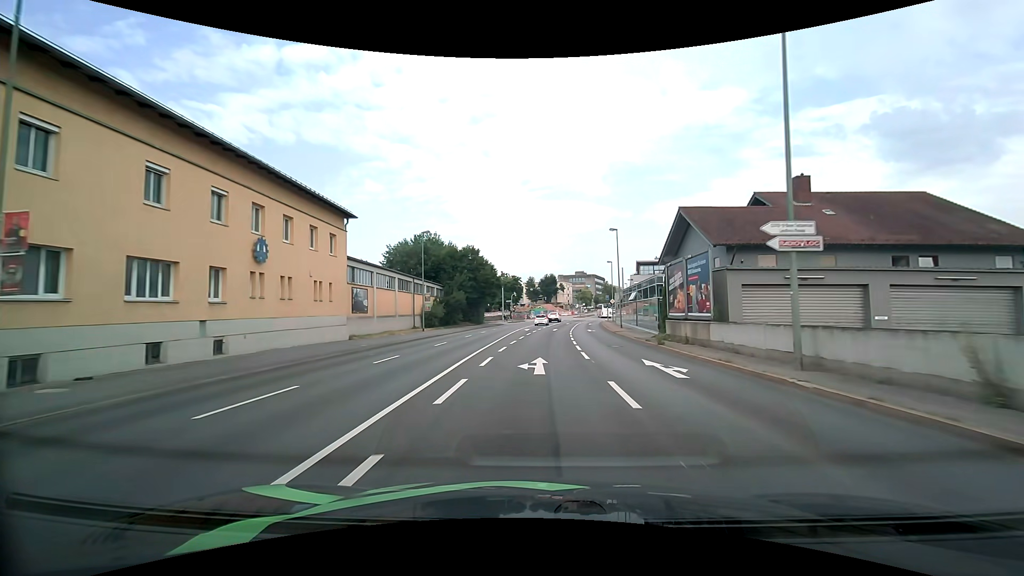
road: primary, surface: asphalt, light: Day
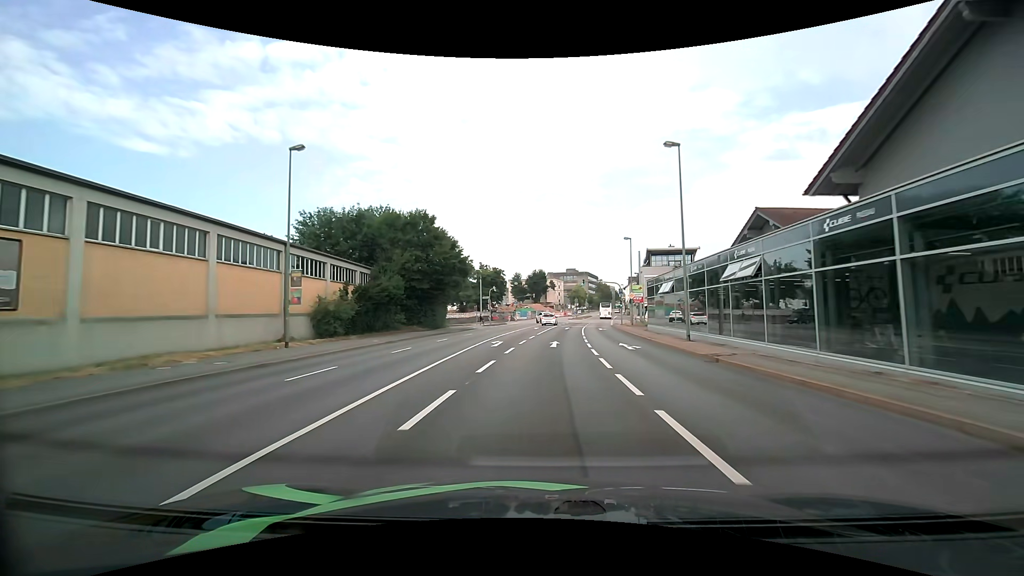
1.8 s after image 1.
(+0.2, +26.0) m; +1°
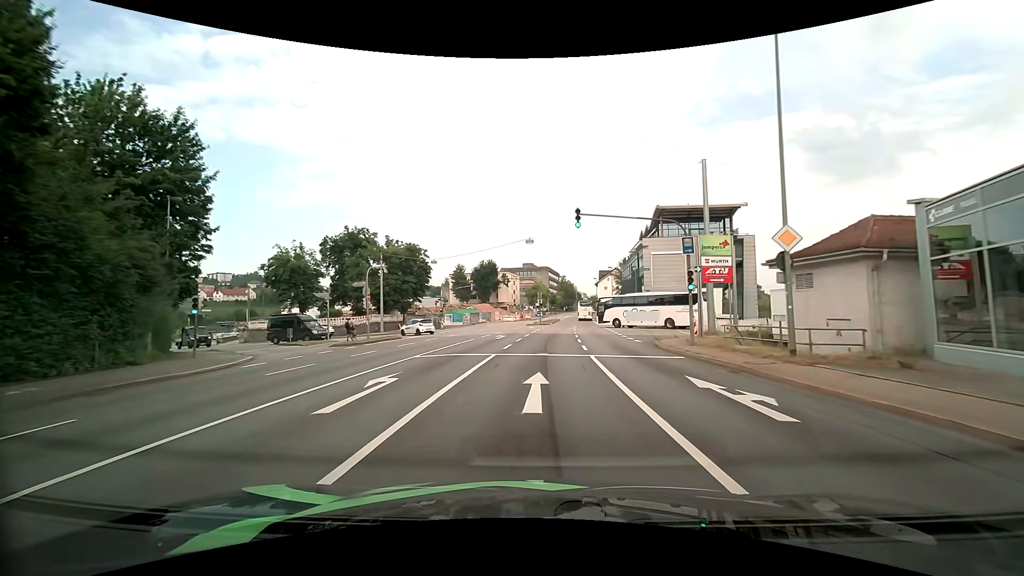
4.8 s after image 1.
(+2.1, +42.5) m; +5°
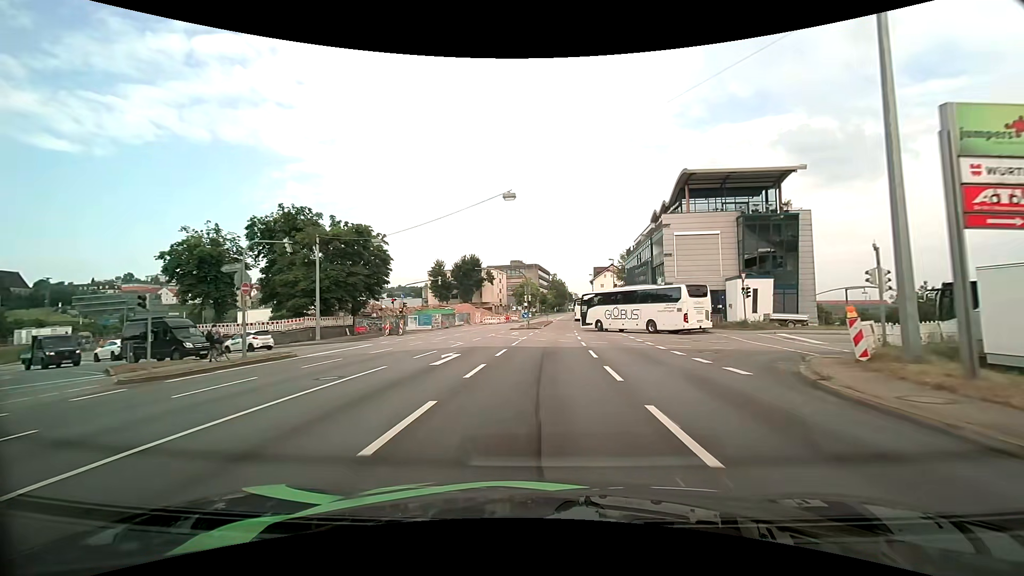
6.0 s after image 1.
(+0.2, +15.5) m; +2°
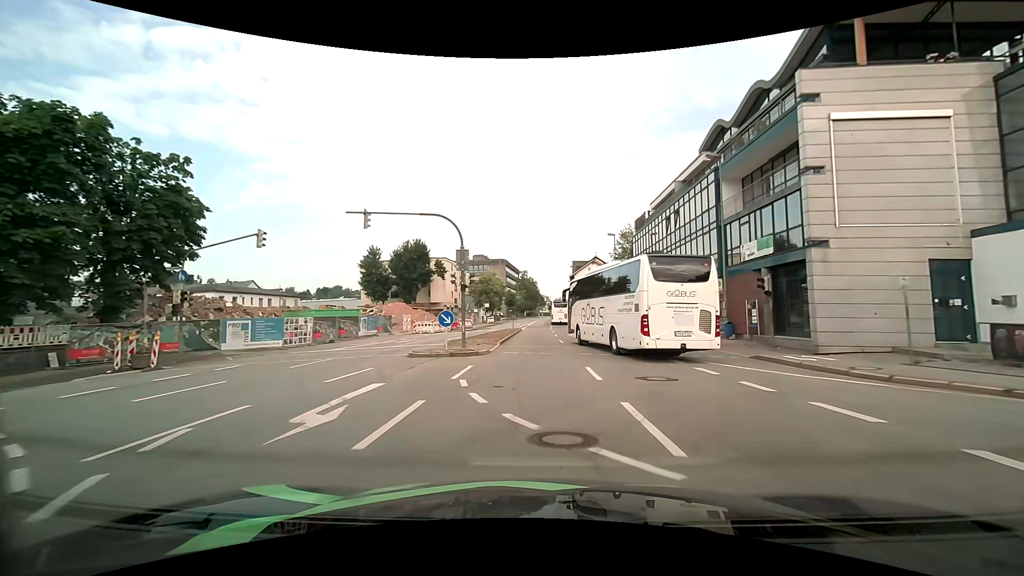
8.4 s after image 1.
(+0.6, +29.9) m; +3°
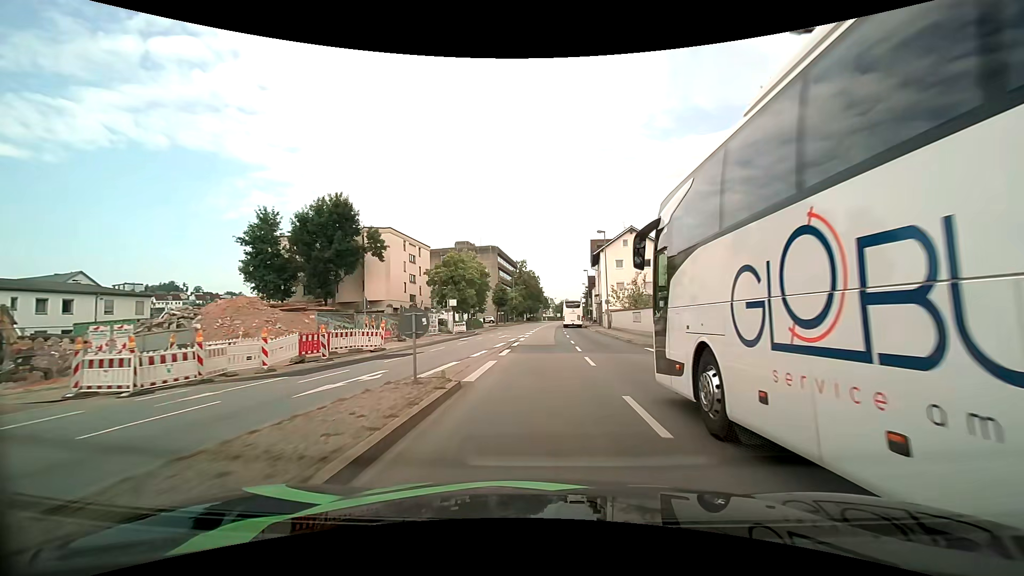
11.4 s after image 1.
(0.0, +39.7) m; 0°
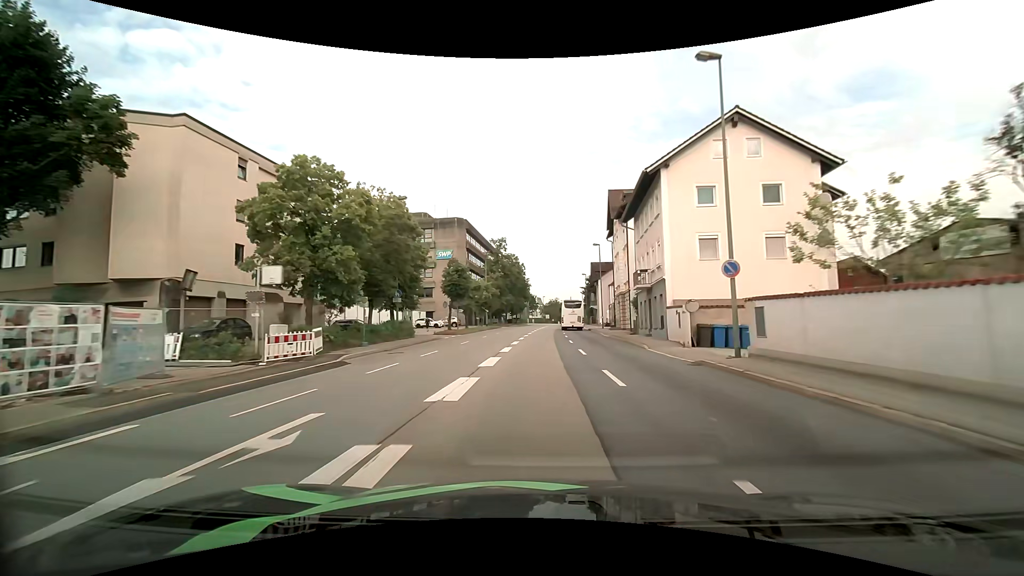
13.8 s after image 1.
(+0.5, +35.2) m; +2°
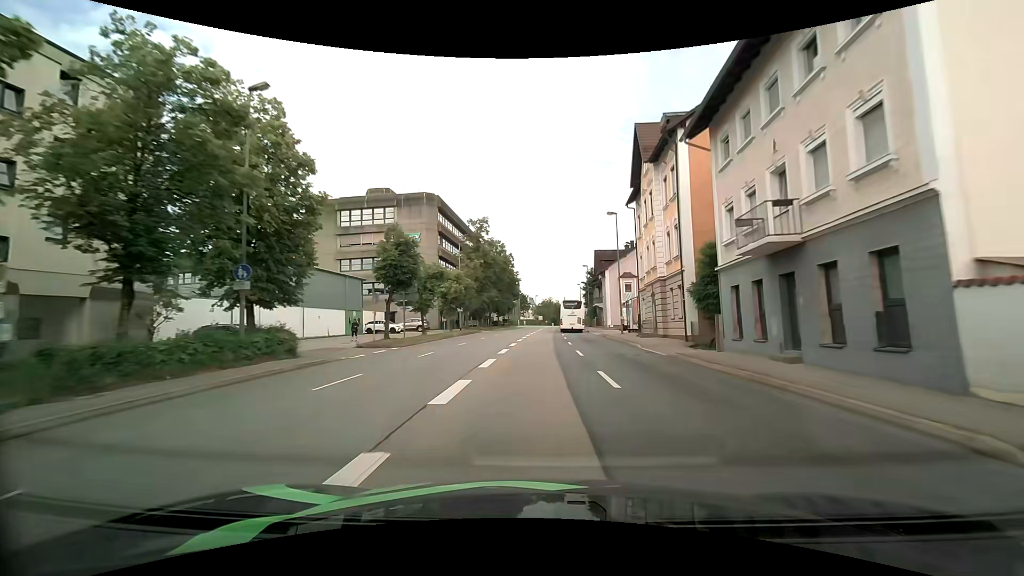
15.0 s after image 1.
(+0.2, +18.3) m; +1°
(0, +10) (0, +20) (0, +30) (+1, +40) (+1, +50) (+1, +60) (+2, +70) (+2, +80) (+3, +90) (+3, +100) m
